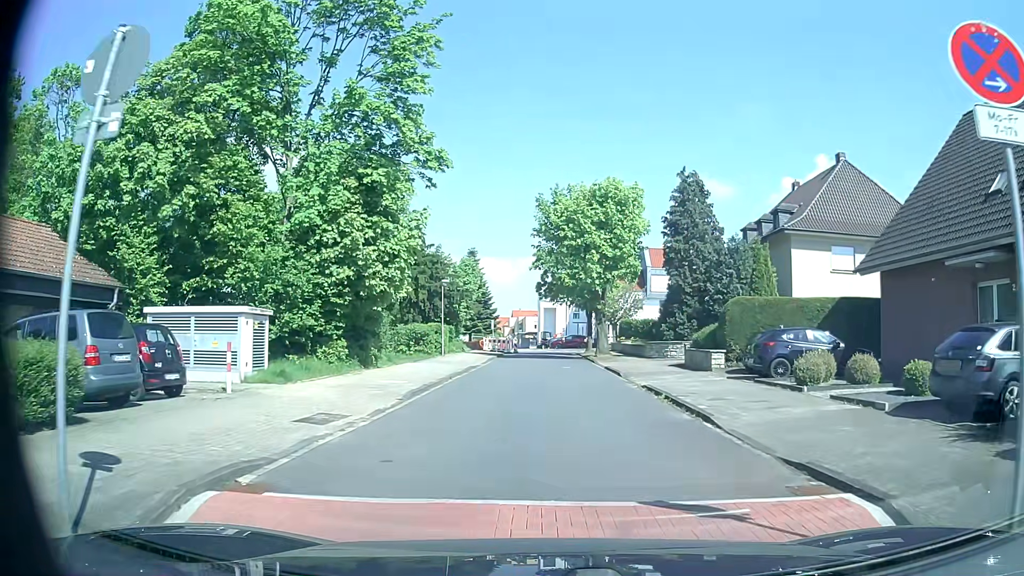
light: Day
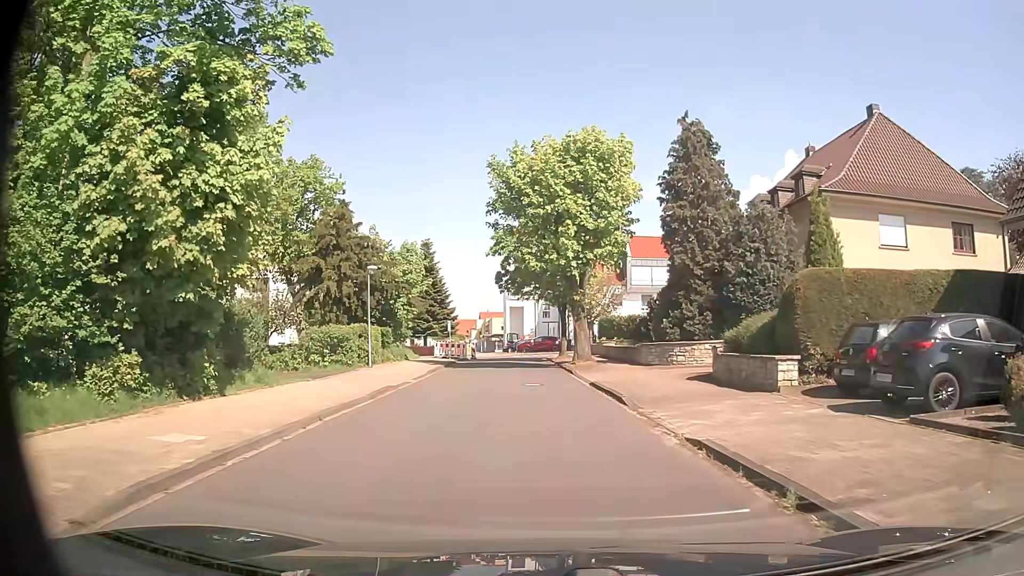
(+0.3, +9.8) m; +3°
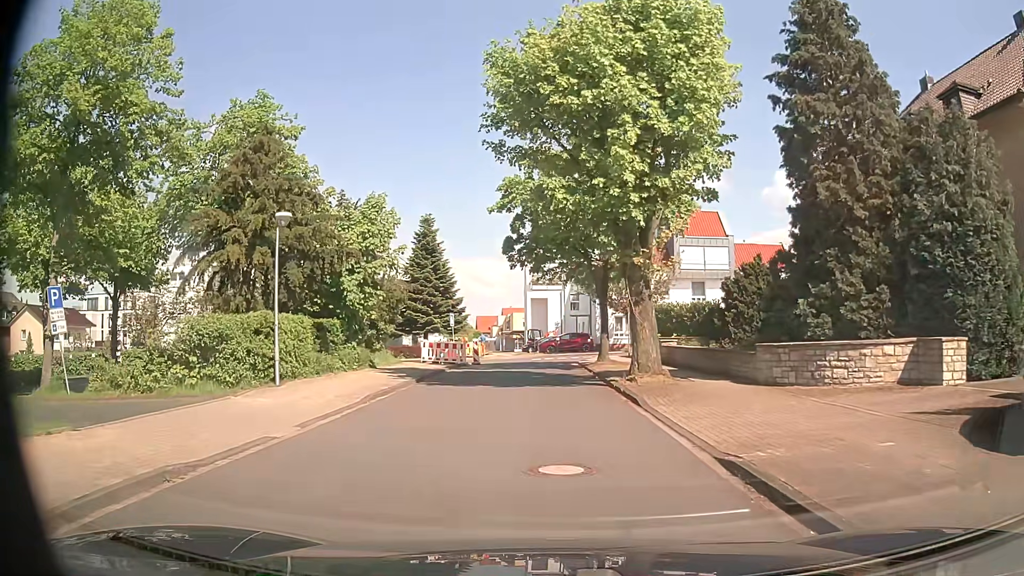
(-0.3, +12.8) m; -2°
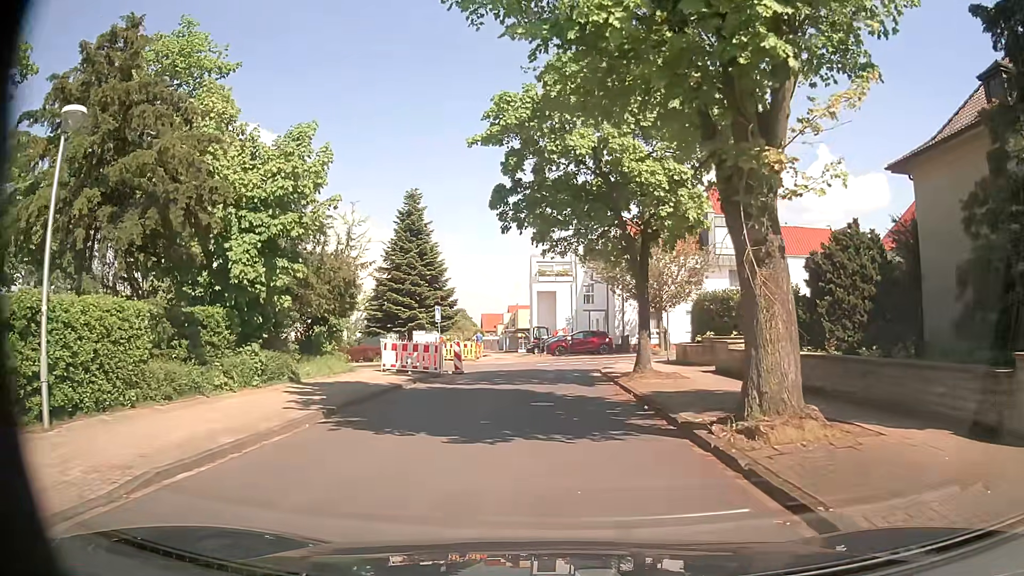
(-0.1, +9.2) m; -1°
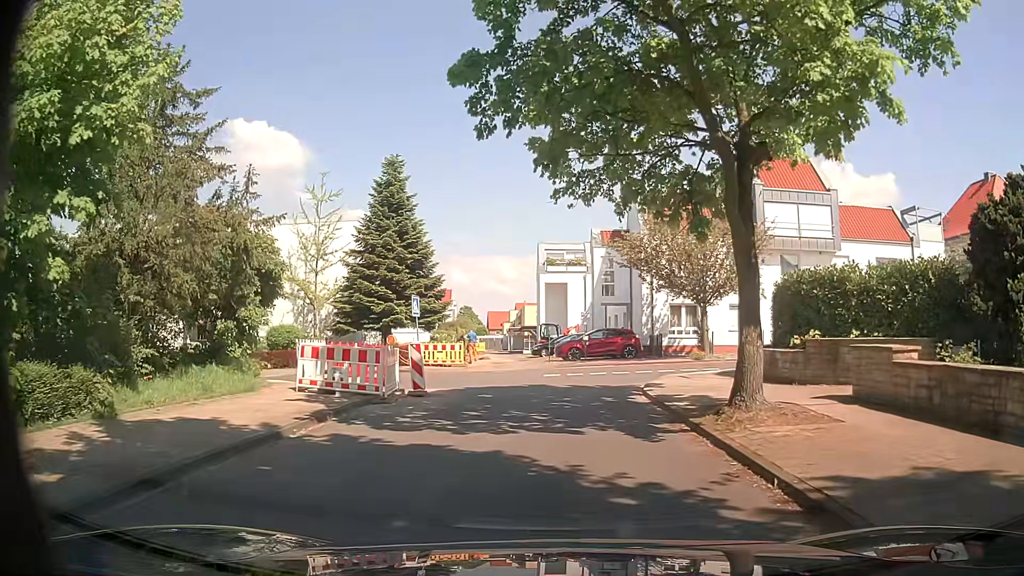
(-0.1, +8.8) m; +1°
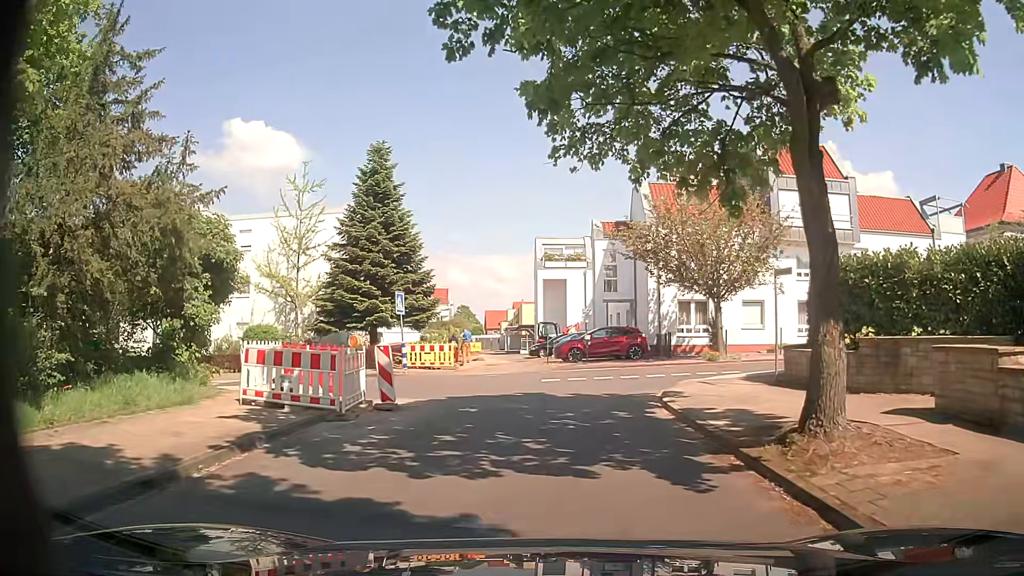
(0.0, +2.8) m; -2°
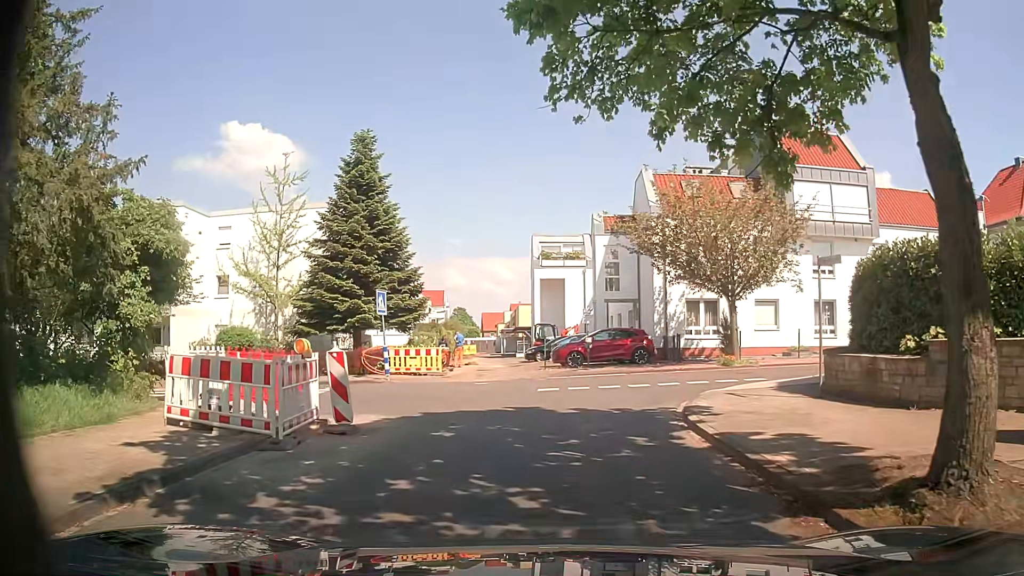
(0.0, +2.5) m; 0°
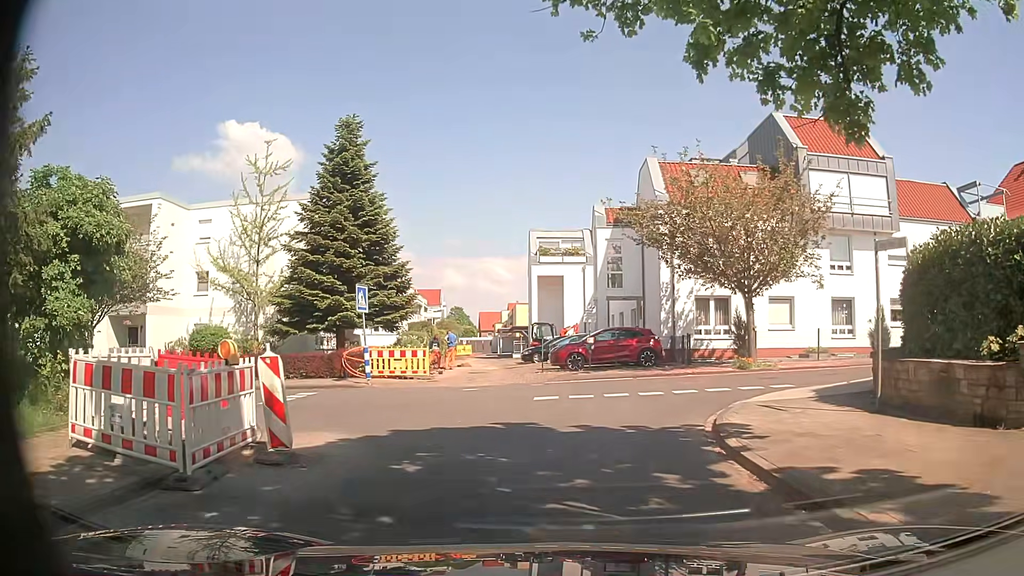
(0.0, +2.3) m; 0°
